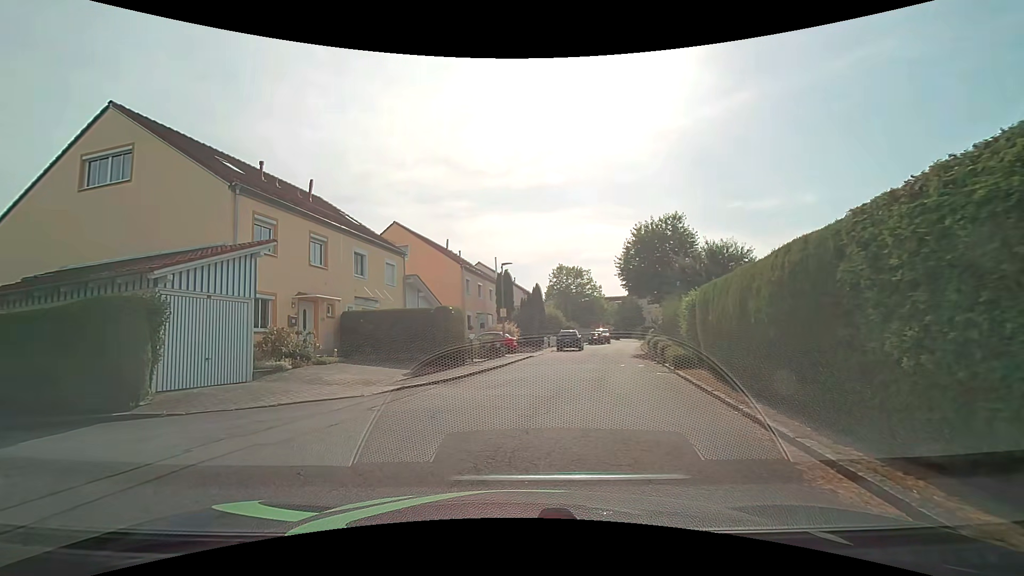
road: residential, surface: asphalt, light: Day
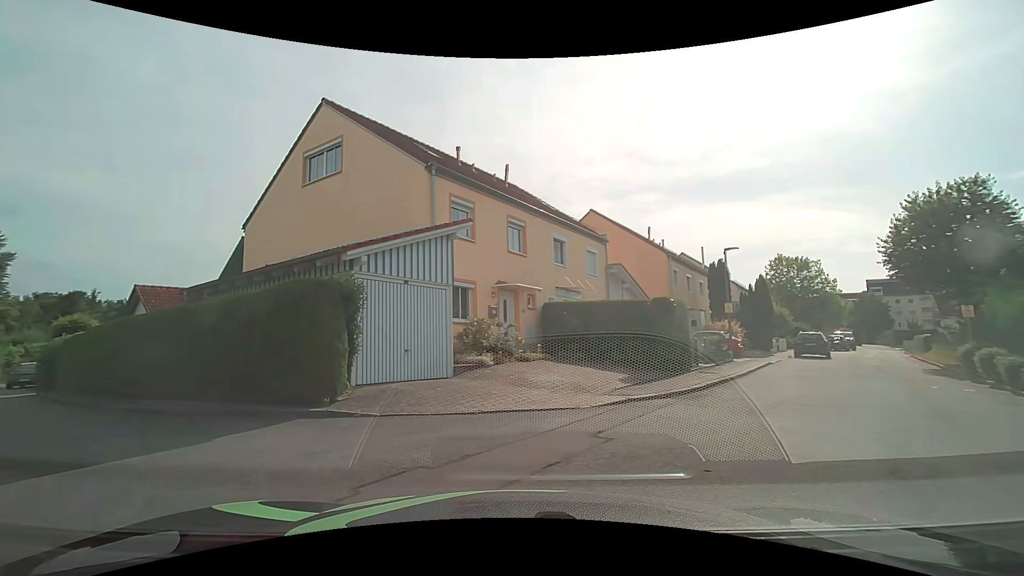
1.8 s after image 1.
(-0.5, +3.1) m; -23°
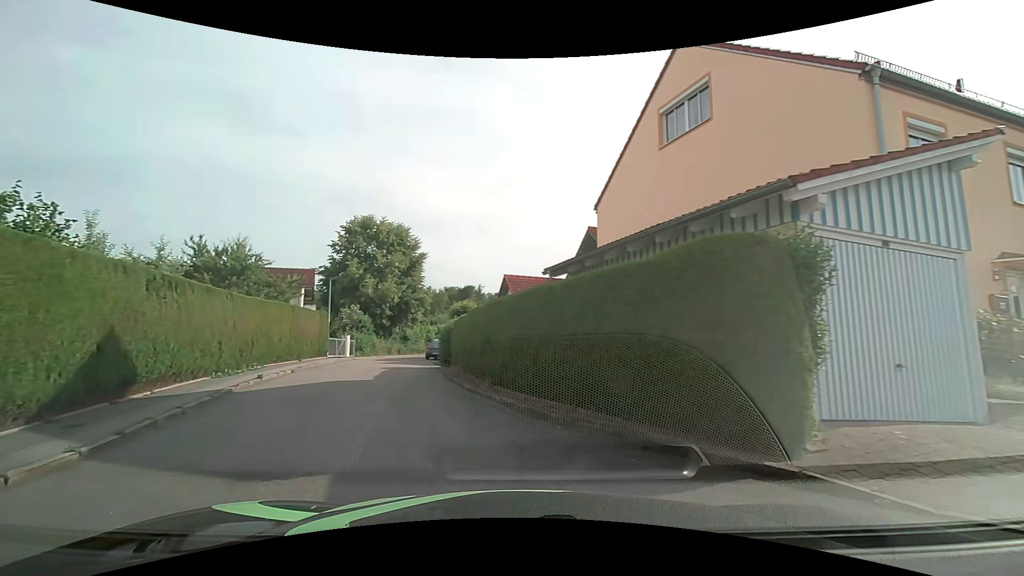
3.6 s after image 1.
(-1.3, +4.0) m; -35°
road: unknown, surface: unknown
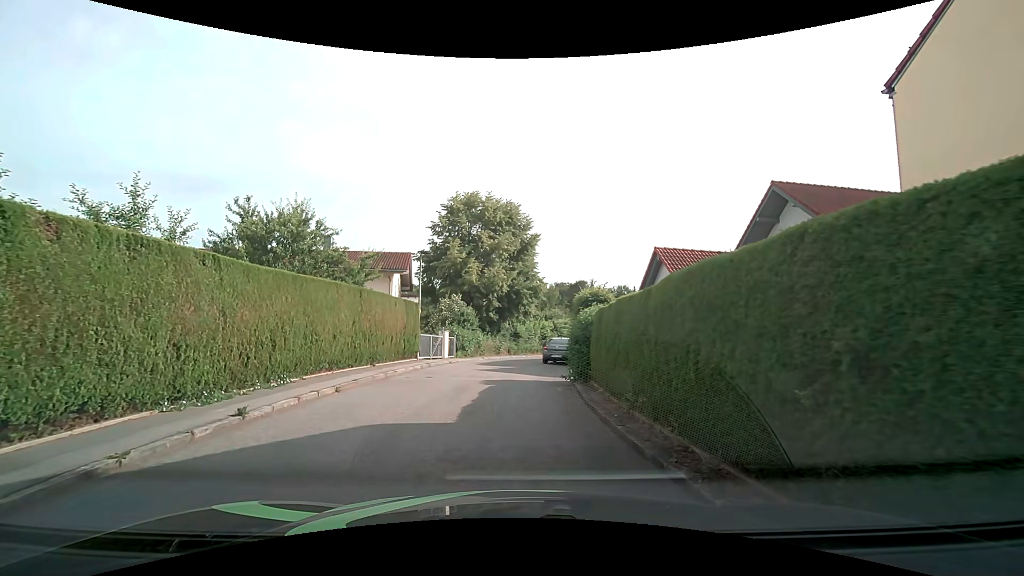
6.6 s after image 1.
(-1.4, +8.4) m; -12°
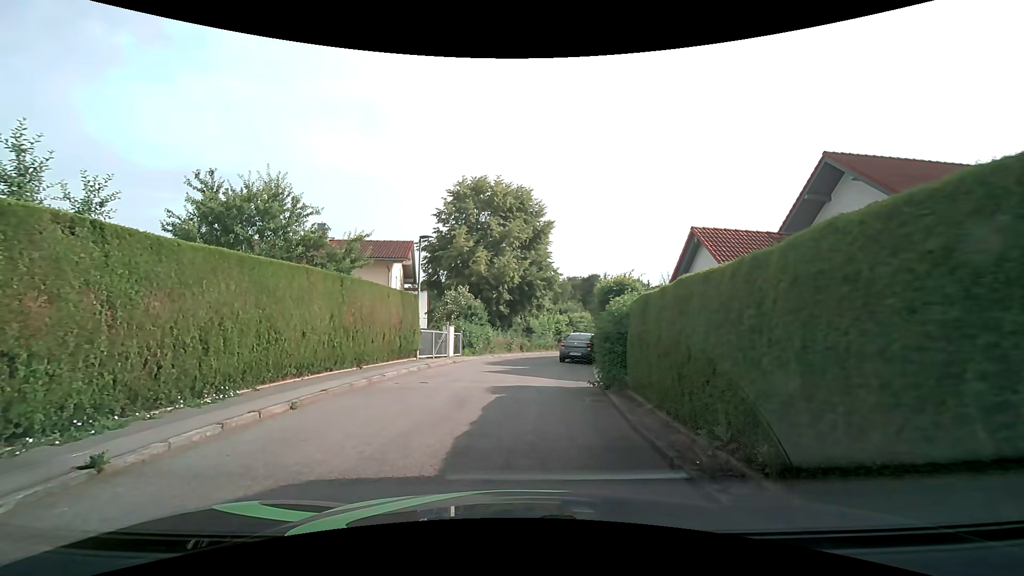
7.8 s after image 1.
(0.0, +2.9) m; -1°
